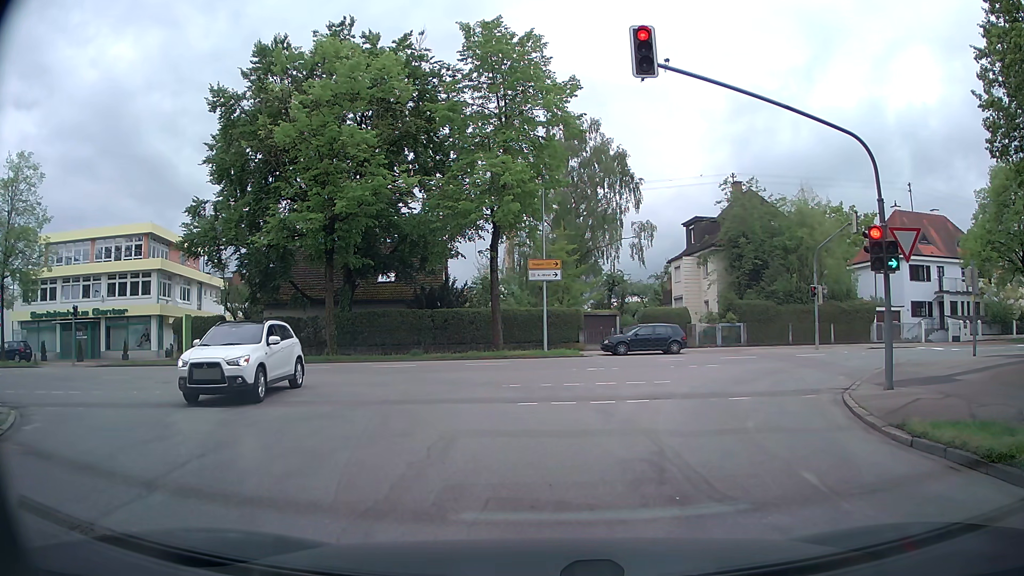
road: residential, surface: asphalt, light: Day
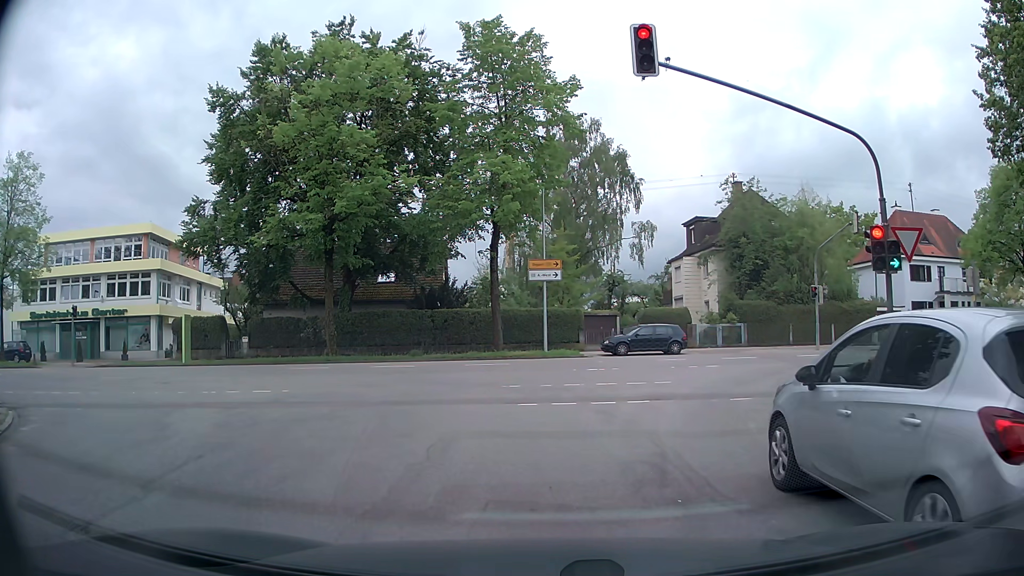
(0.0, +0.1) m; 0°
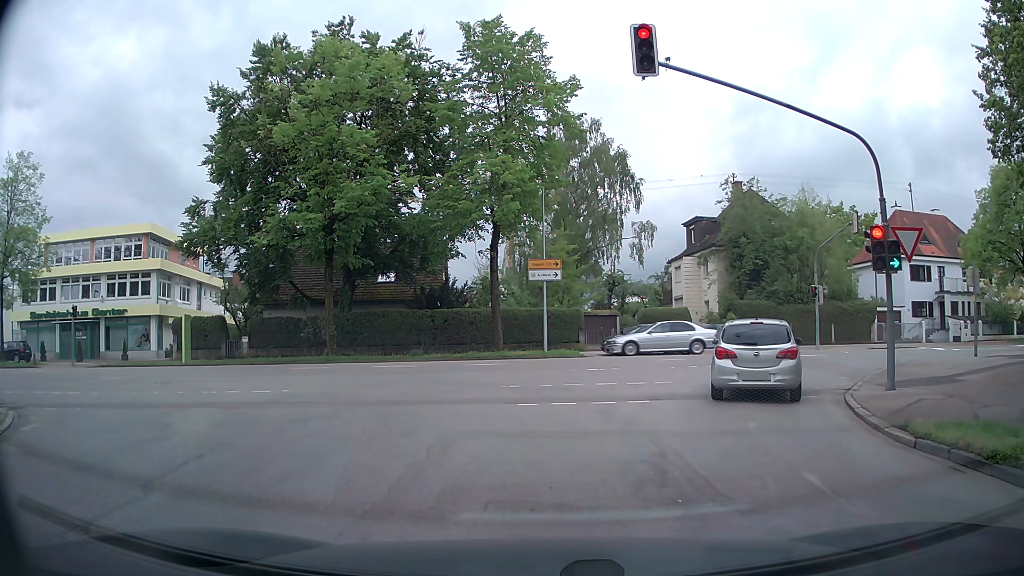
(0.0, 0.0) m; 0°
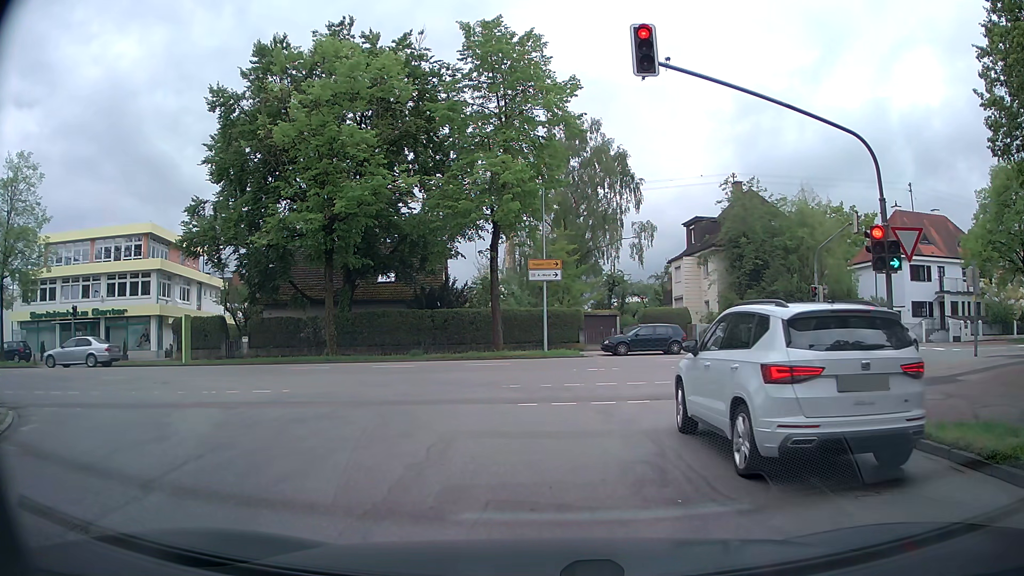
(0.0, 0.0) m; 0°
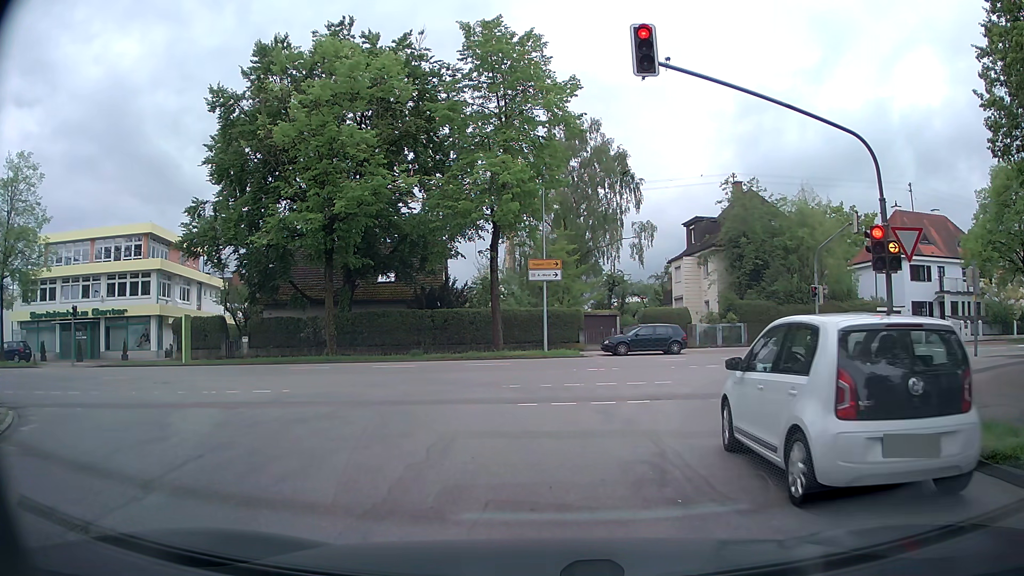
(0.0, 0.0) m; 0°
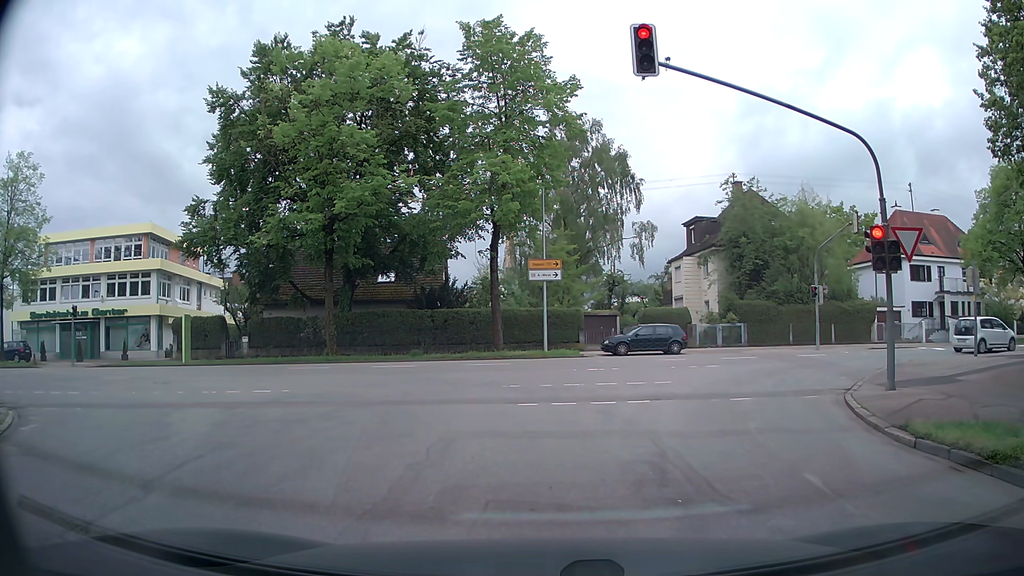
(0.0, 0.0) m; 0°
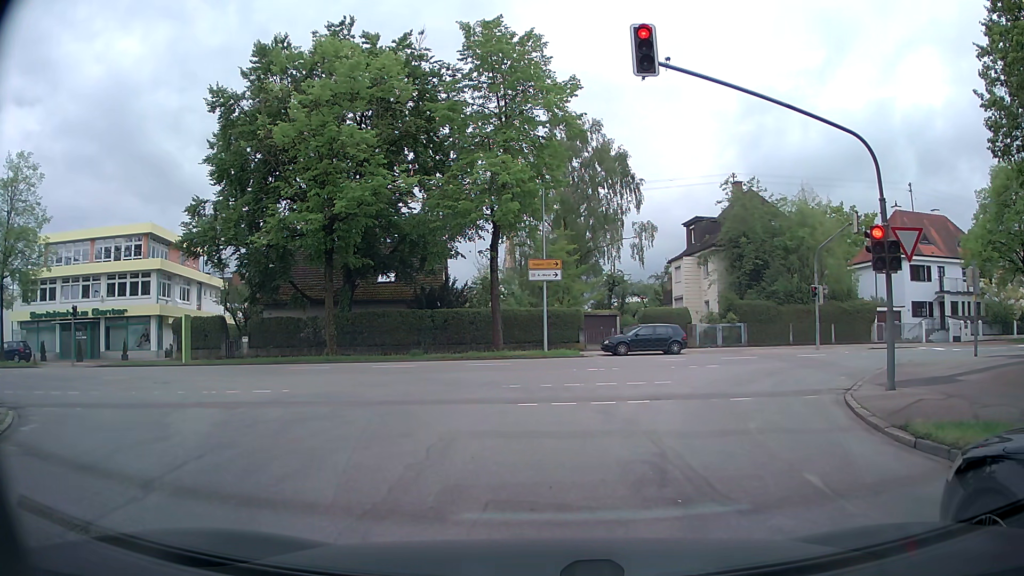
(0.0, 0.0) m; 0°
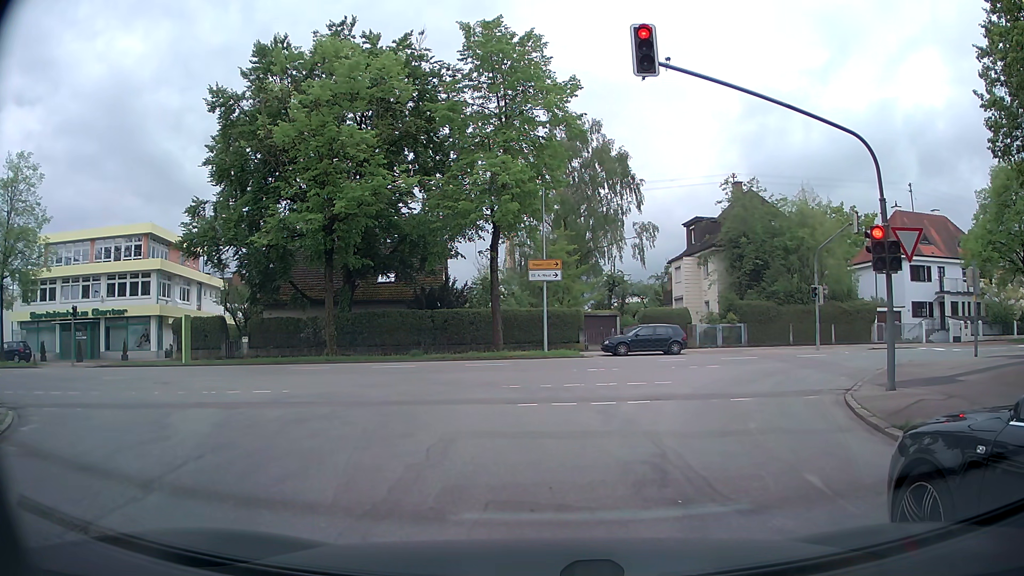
(0.0, 0.0) m; 0°
